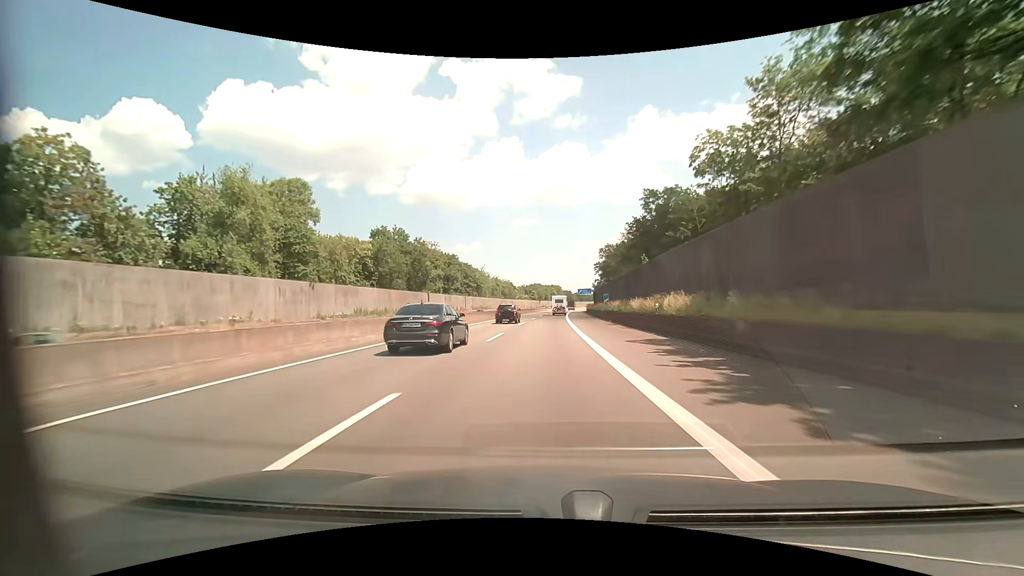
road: motorway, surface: asphalt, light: Day
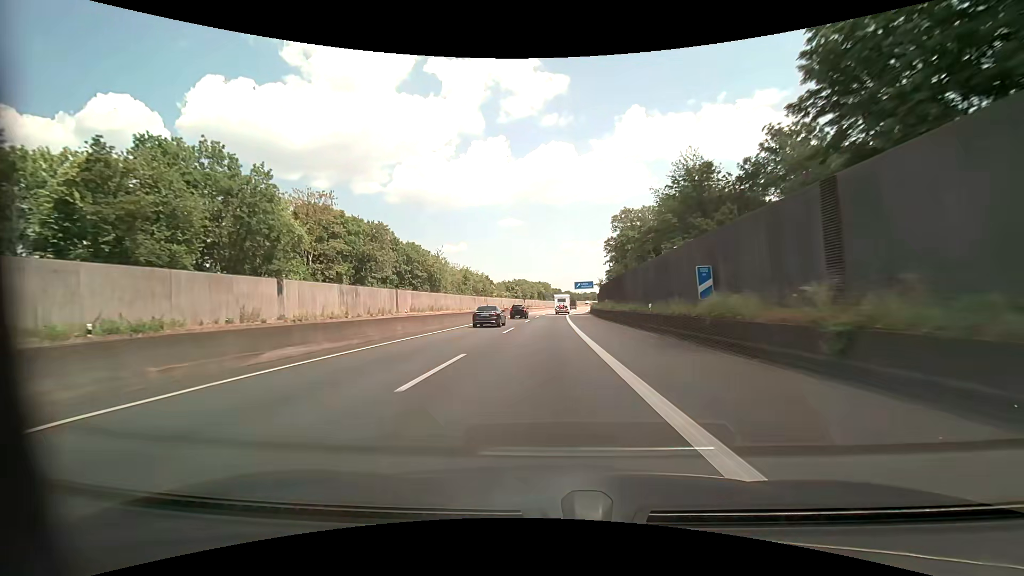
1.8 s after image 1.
(+0.8, +47.4) m; +2°
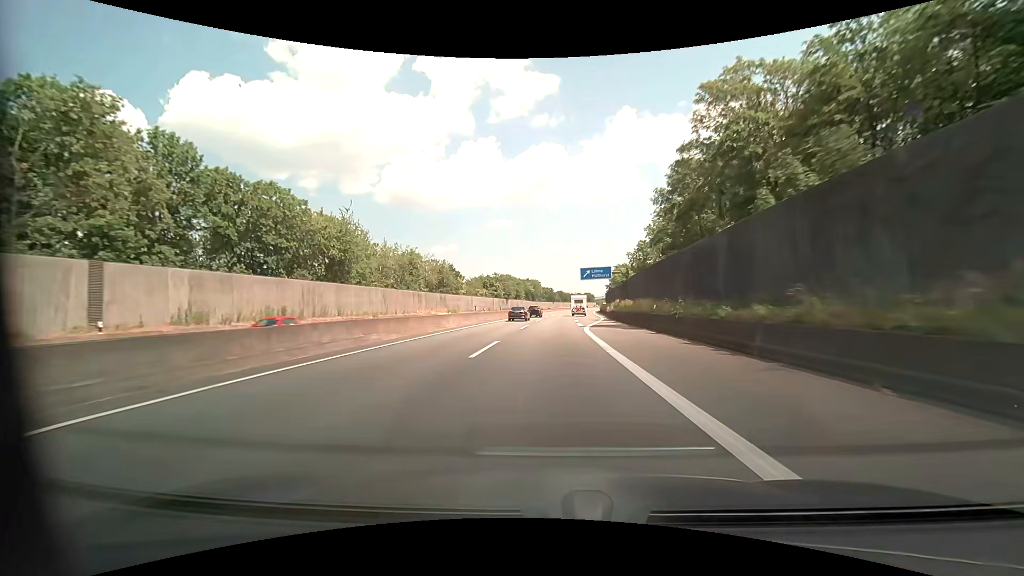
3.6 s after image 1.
(+0.4, +48.8) m; +1°
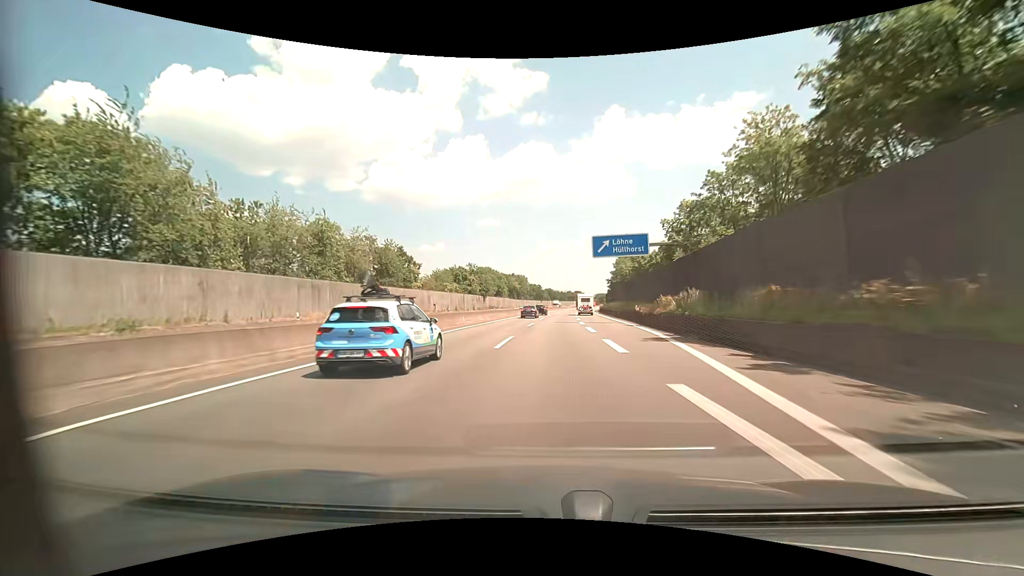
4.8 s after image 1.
(+0.3, +33.2) m; +1°
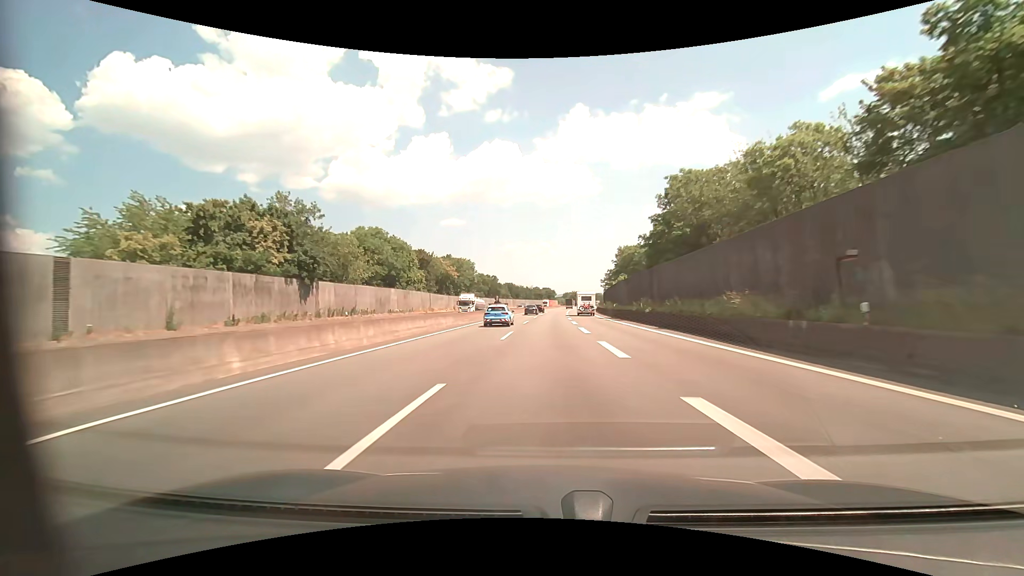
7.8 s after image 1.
(+3.2, +85.4) m; +4°
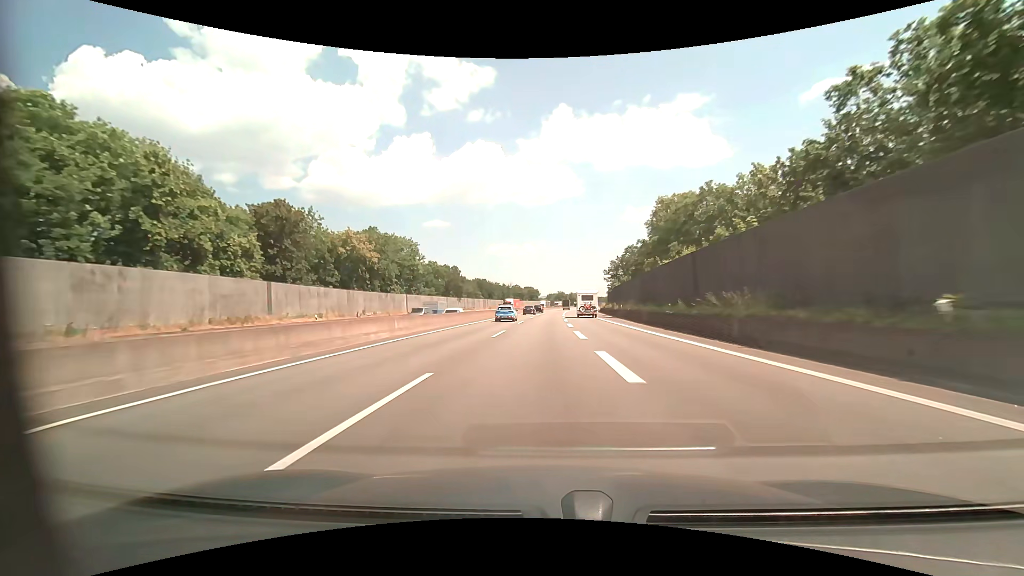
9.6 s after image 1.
(+1.0, +52.7) m; +2°
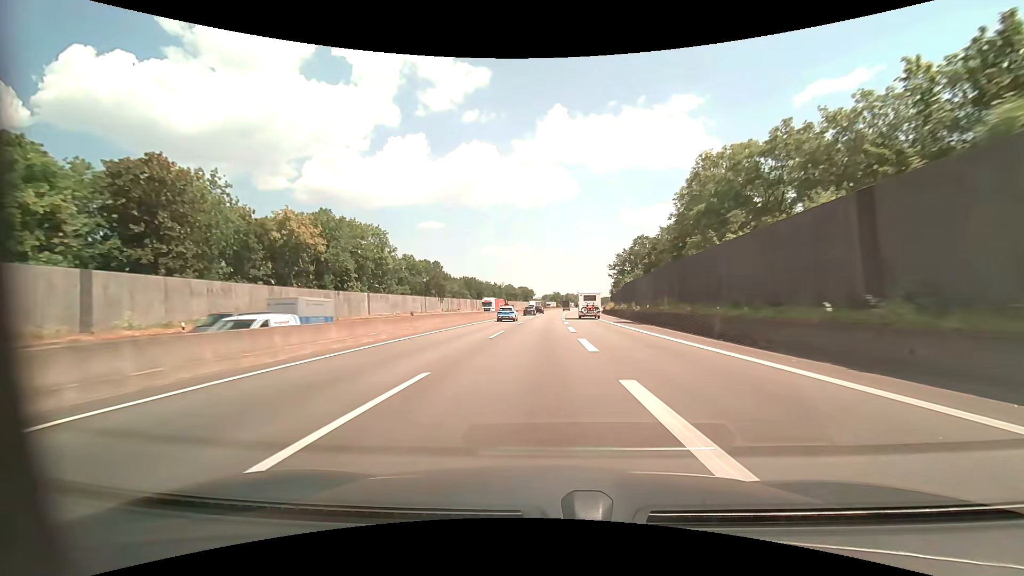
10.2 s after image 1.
(+0.1, +17.8) m; +1°
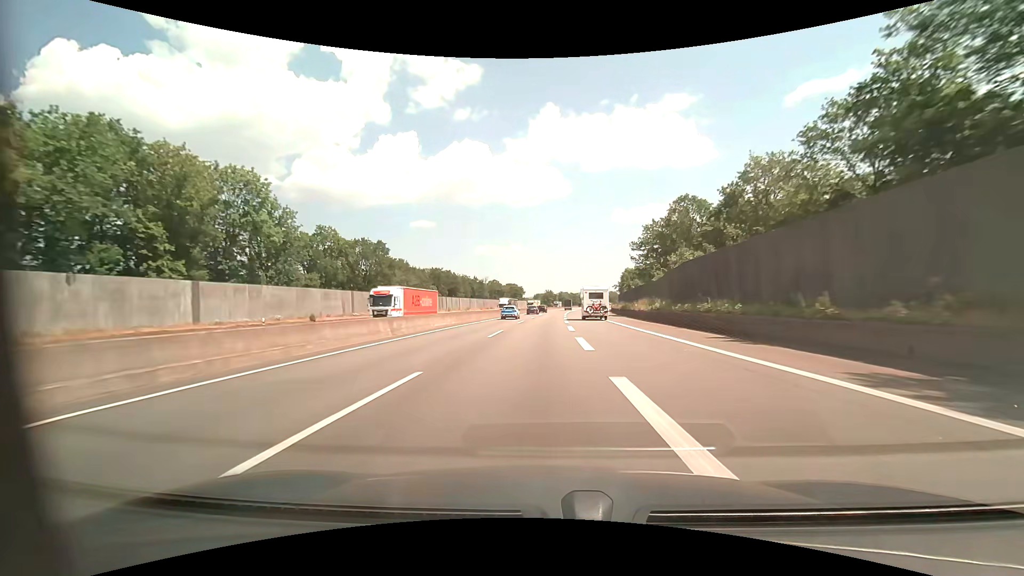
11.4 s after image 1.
(+0.3, +35.9) m; +1°
(0, +10) (0, +20) (0, +30) (0, +40) (+1, +50) (+1, +60) (+1, +70) (+1, +80) (+2, +90) (+2, +100) m
